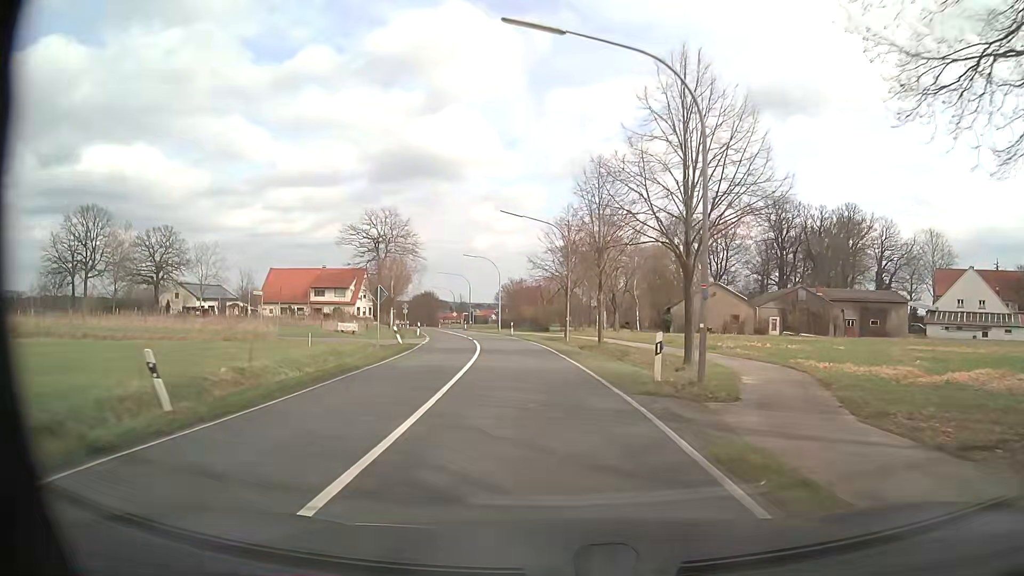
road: secondary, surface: asphalt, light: Day
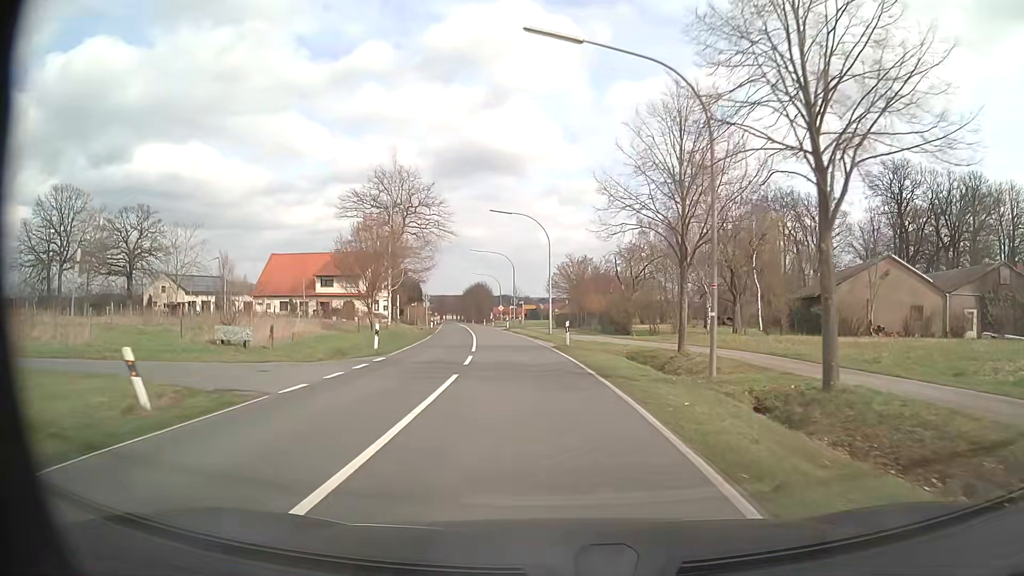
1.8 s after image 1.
(-1.1, +26.2) m; -5°
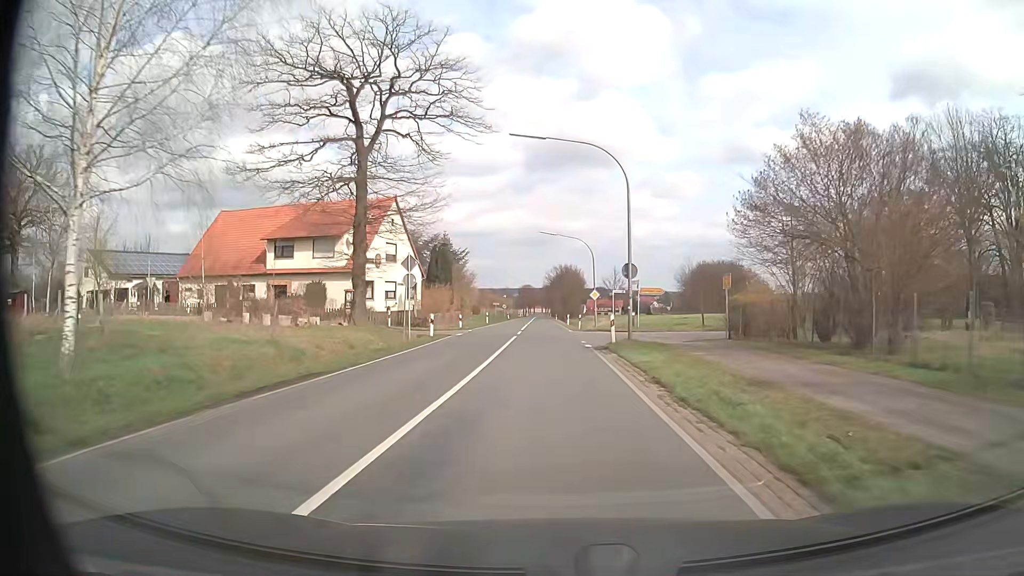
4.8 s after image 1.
(-3.3, +41.9) m; -8°
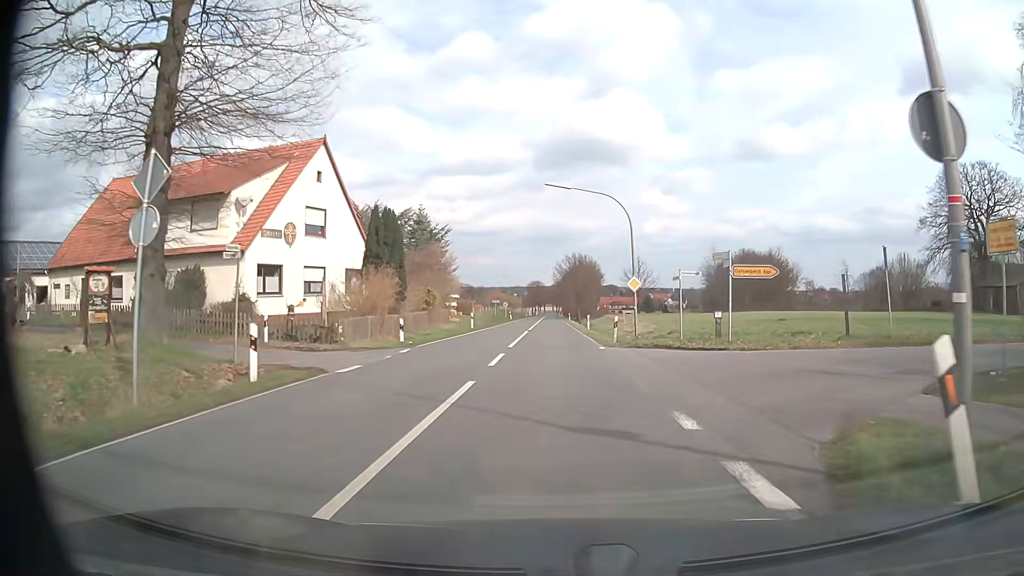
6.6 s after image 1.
(-0.3, +19.4) m; -1°
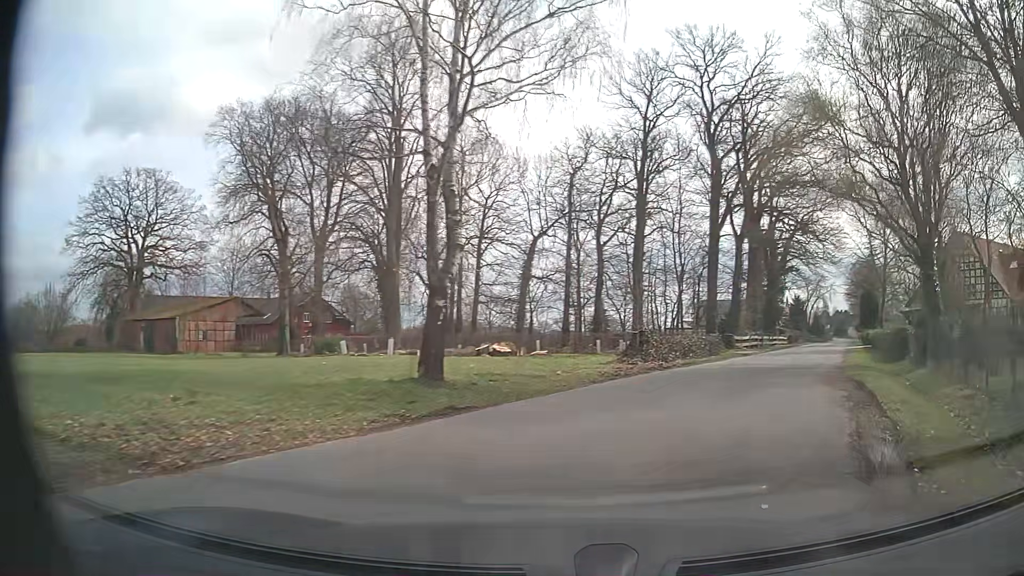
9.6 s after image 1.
(+8.8, +14.8) m; +73°
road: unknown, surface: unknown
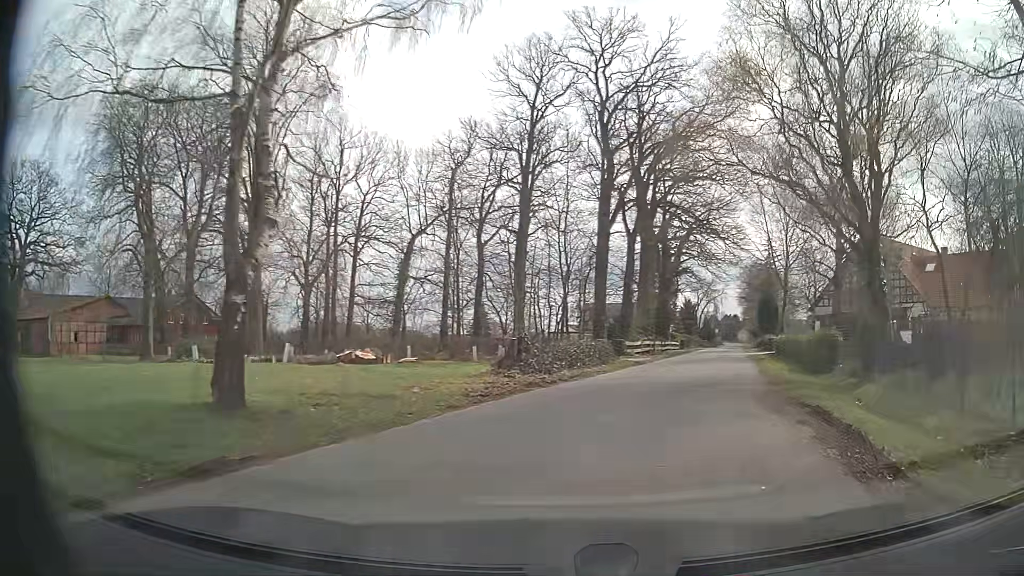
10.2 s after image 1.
(+0.4, +4.1) m; +10°
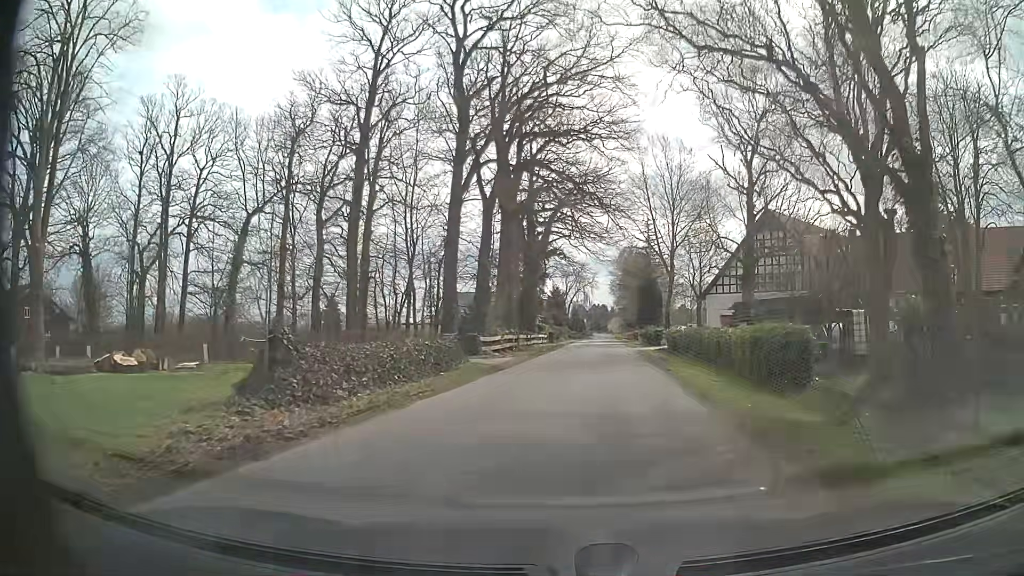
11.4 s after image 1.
(+1.2, +9.5) m; +12°
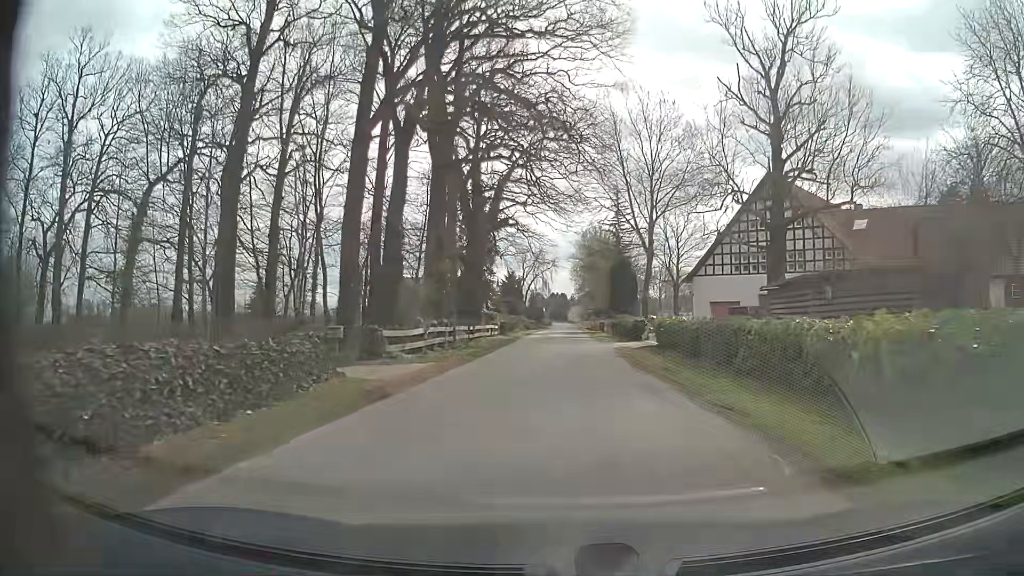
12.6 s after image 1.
(+0.2, +11.7) m; +3°
